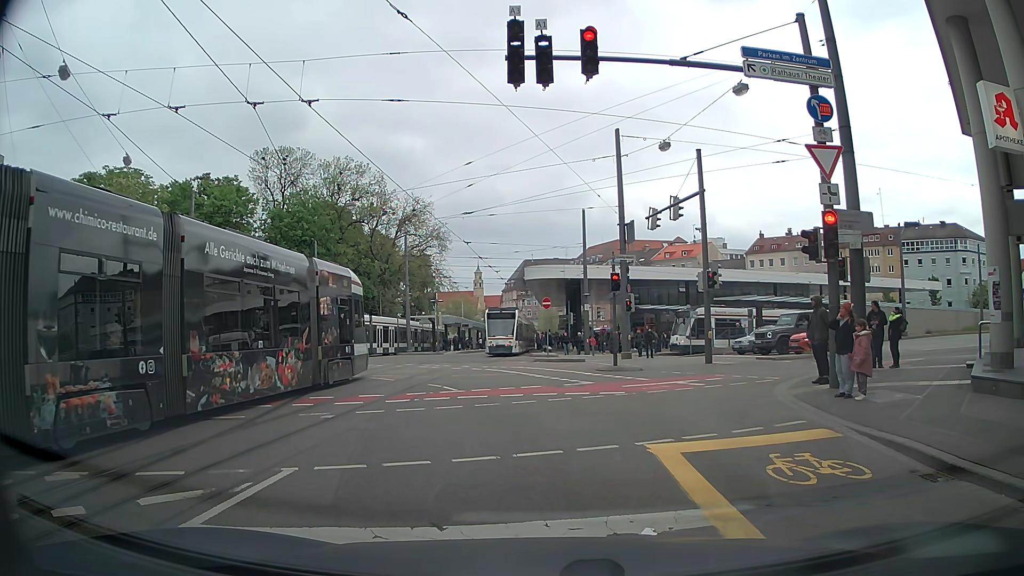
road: tertiary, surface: asphalt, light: Day
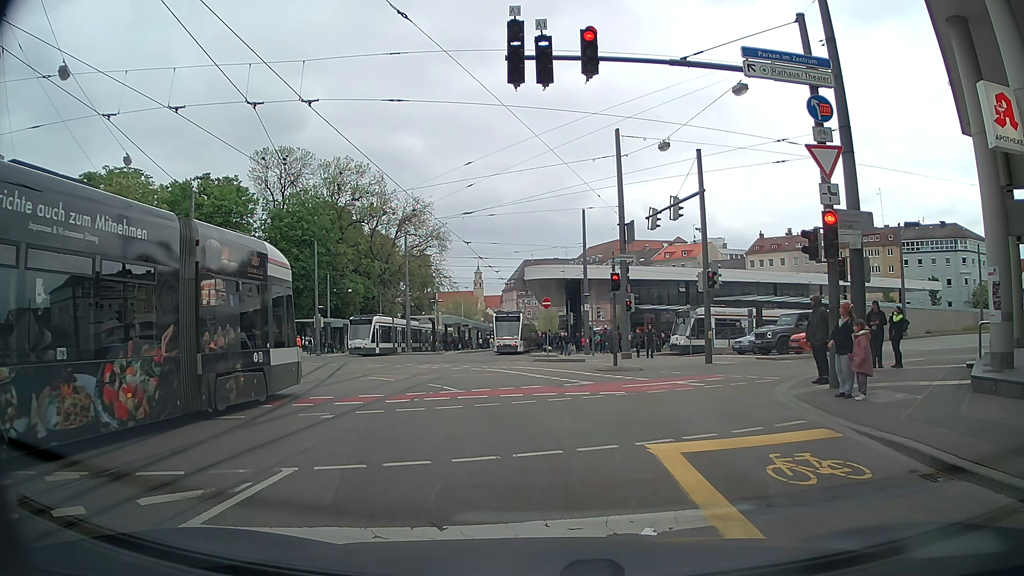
(0.0, 0.0) m; 0°
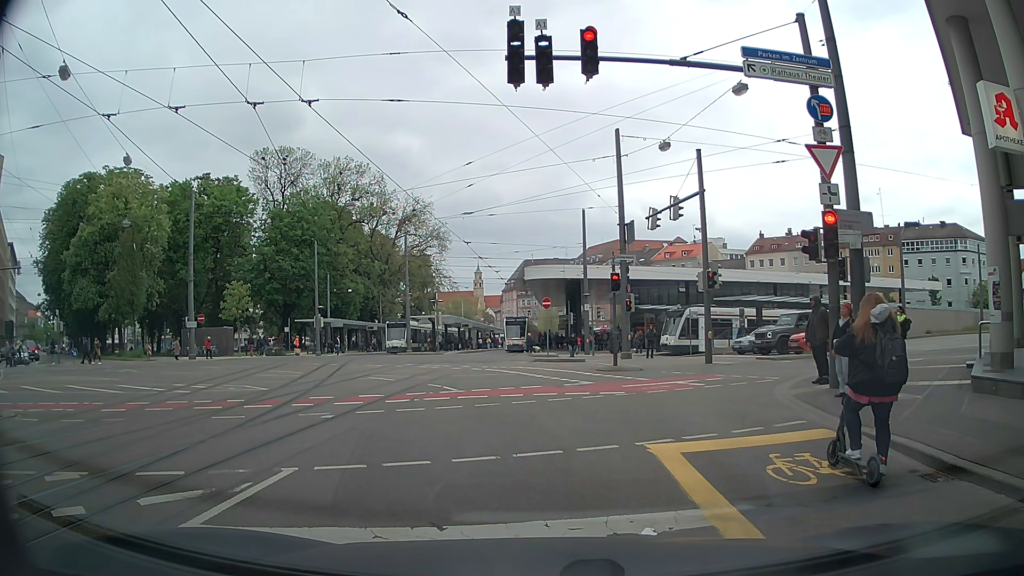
(0.0, 0.0) m; 0°
